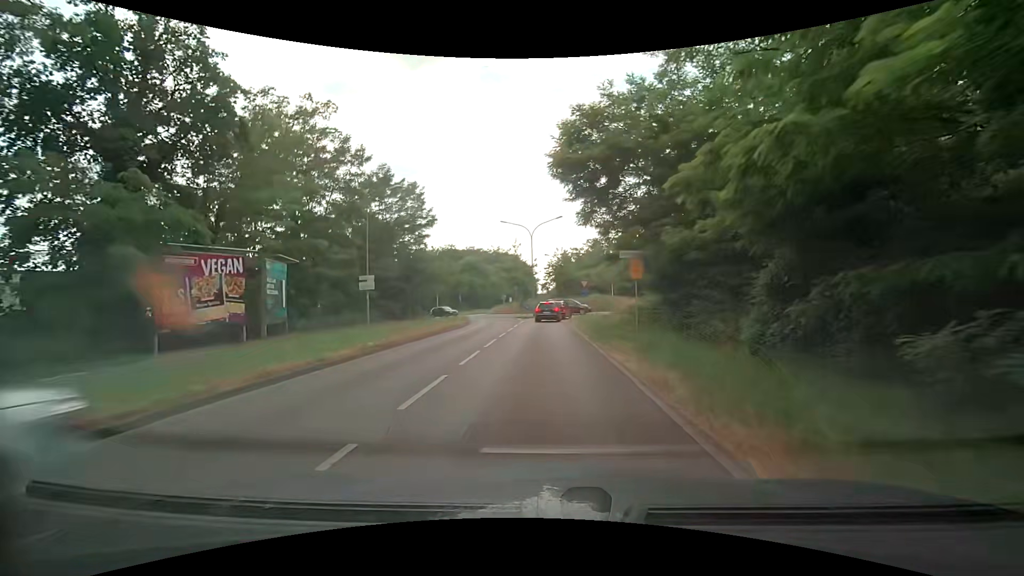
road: secondary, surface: asphalt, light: Day
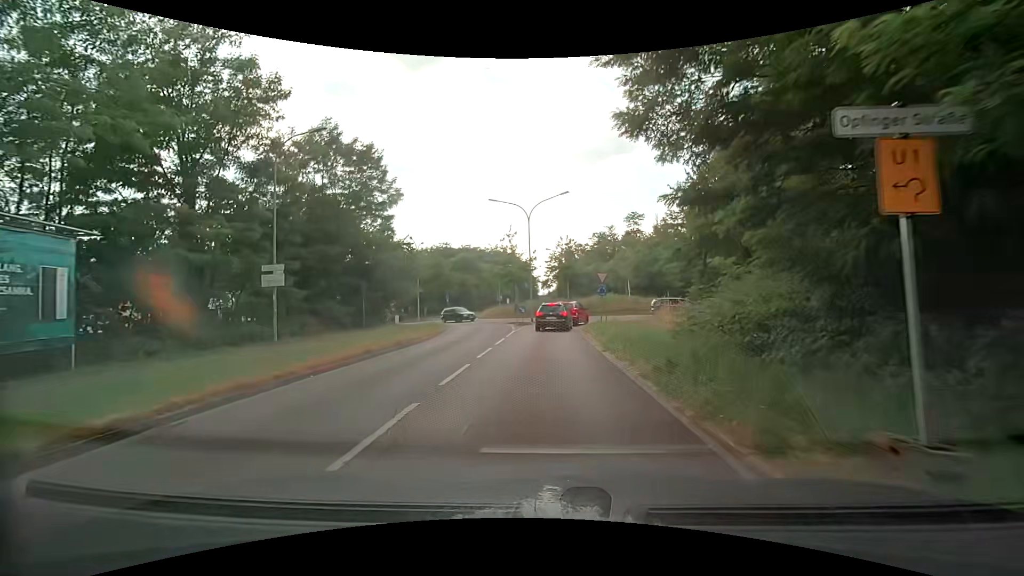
(-0.1, +11.3) m; 0°
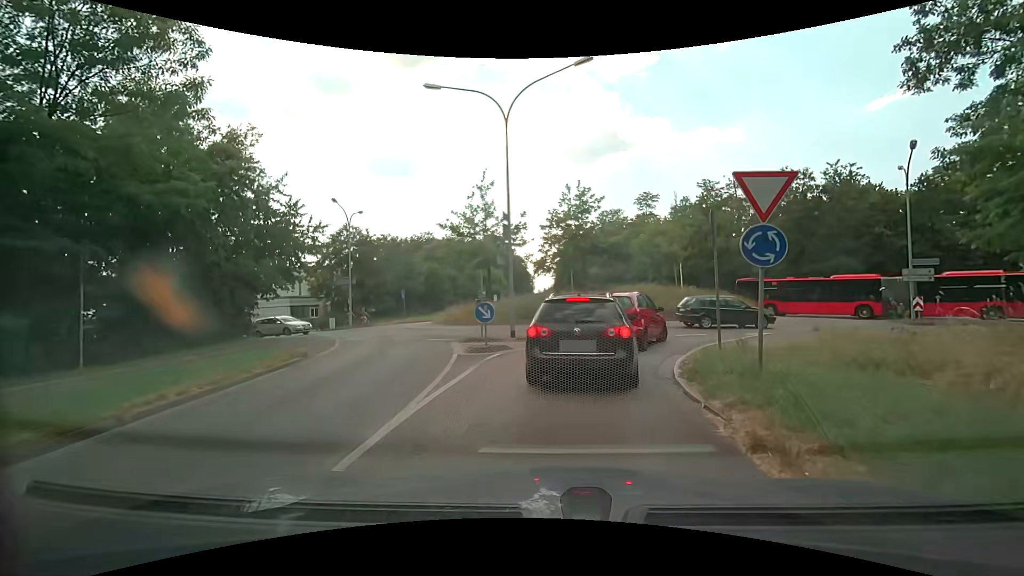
(0.0, +19.7) m; -1°
